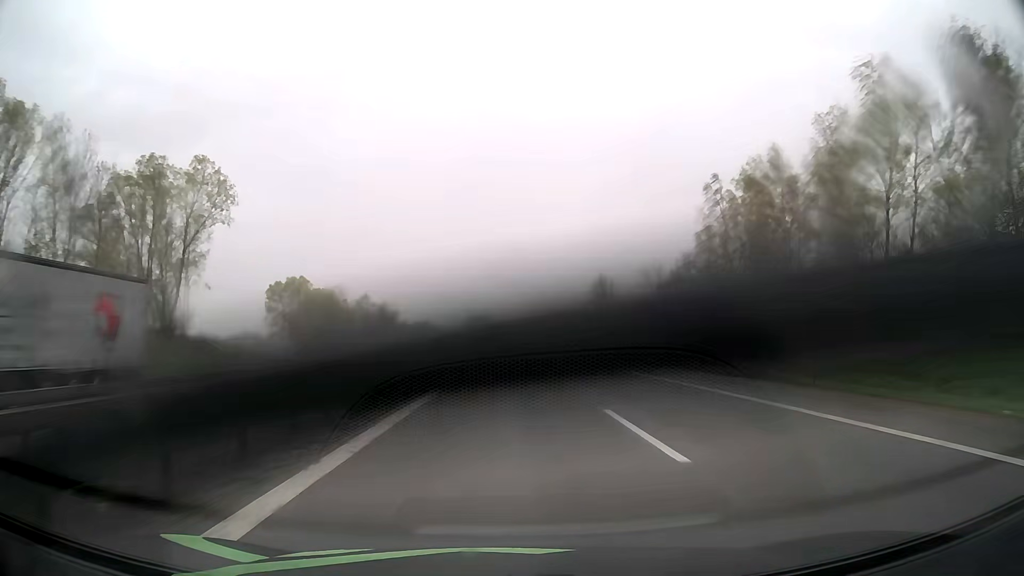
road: motorway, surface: asphalt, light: Day
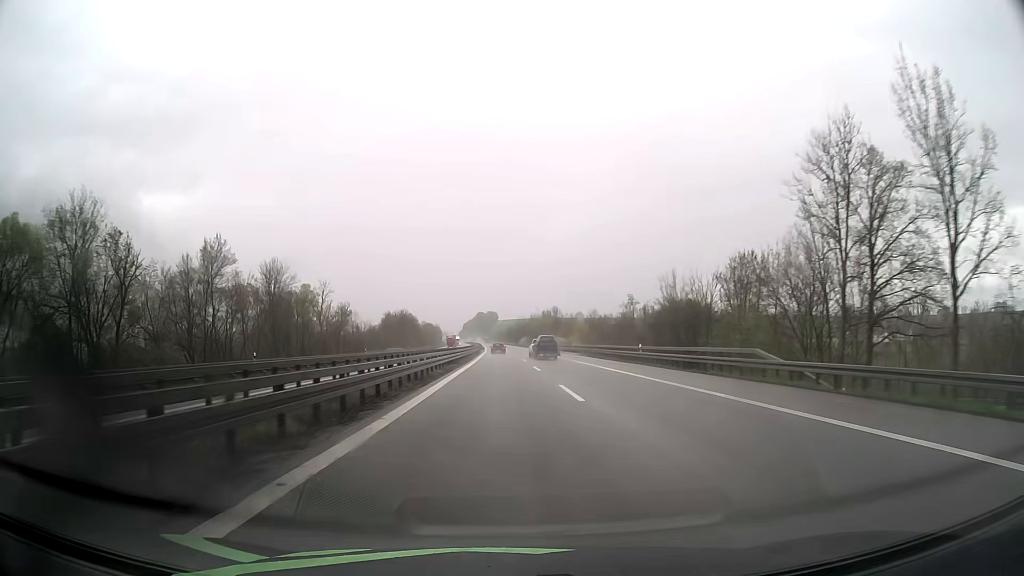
(-0.3, +82.5) m; -1°
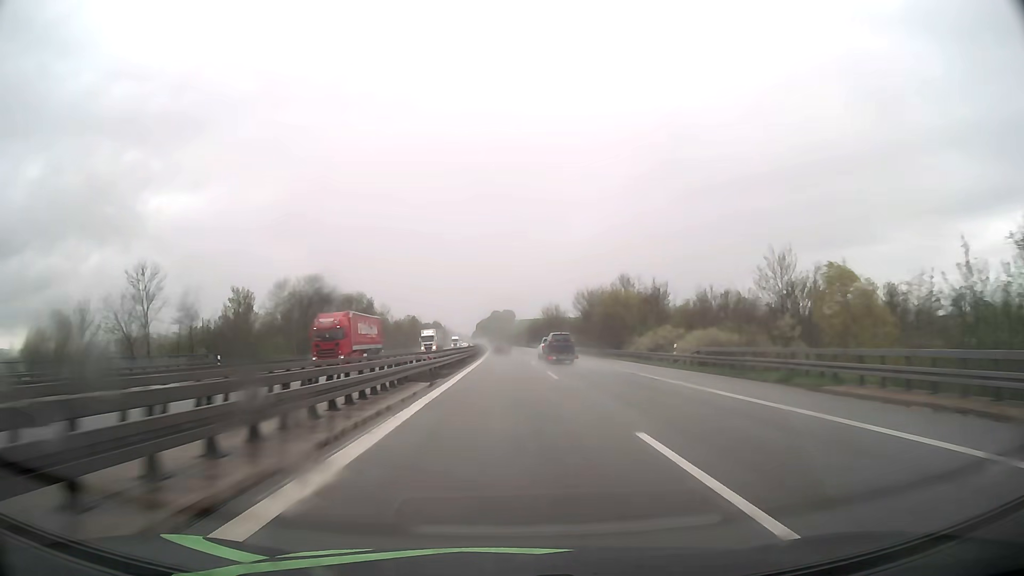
(-1.3, +103.1) m; -1°
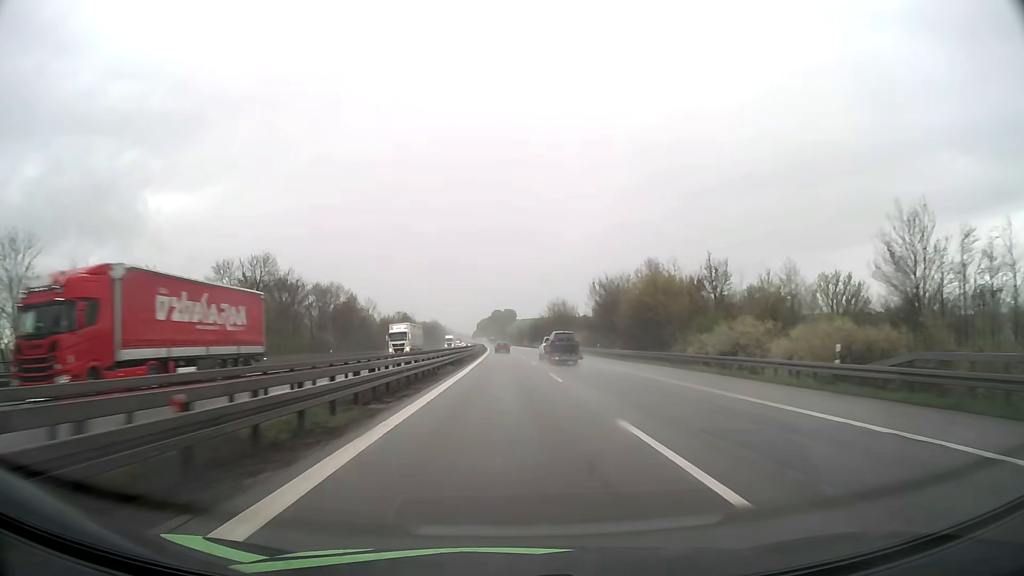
(0.0, +20.6) m; 0°
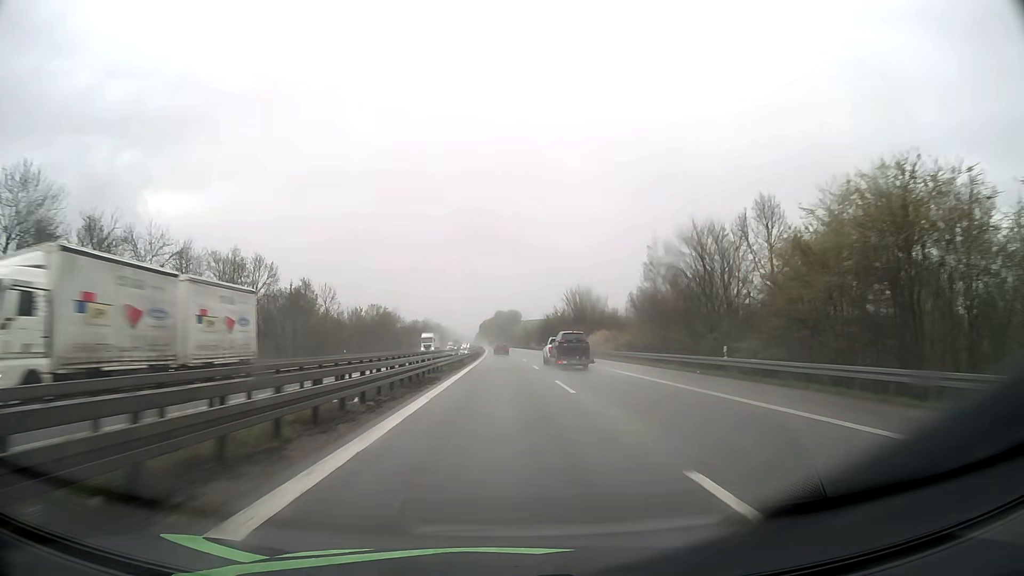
(-0.1, +41.2) m; 0°
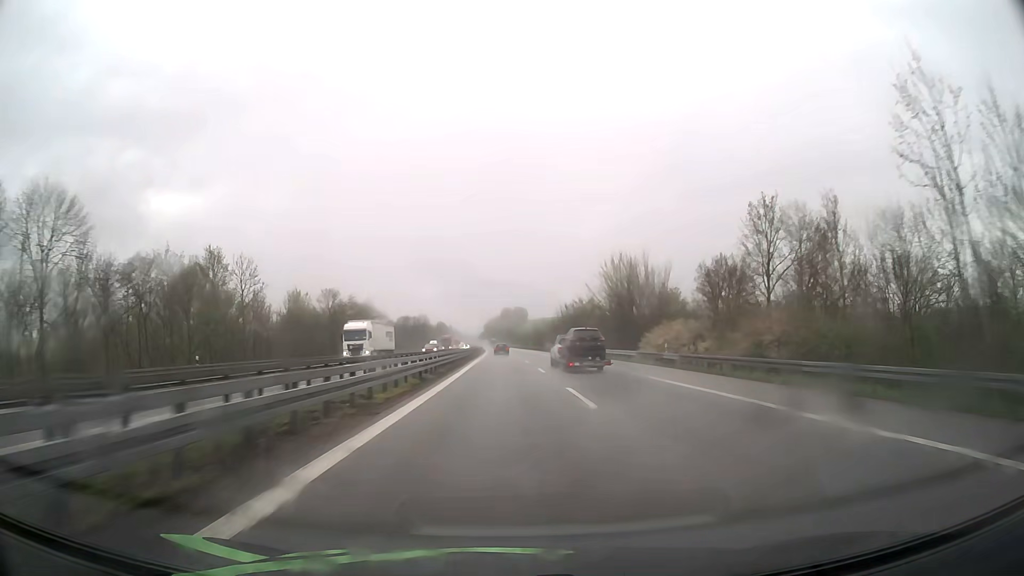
(-0.1, +41.2) m; 0°
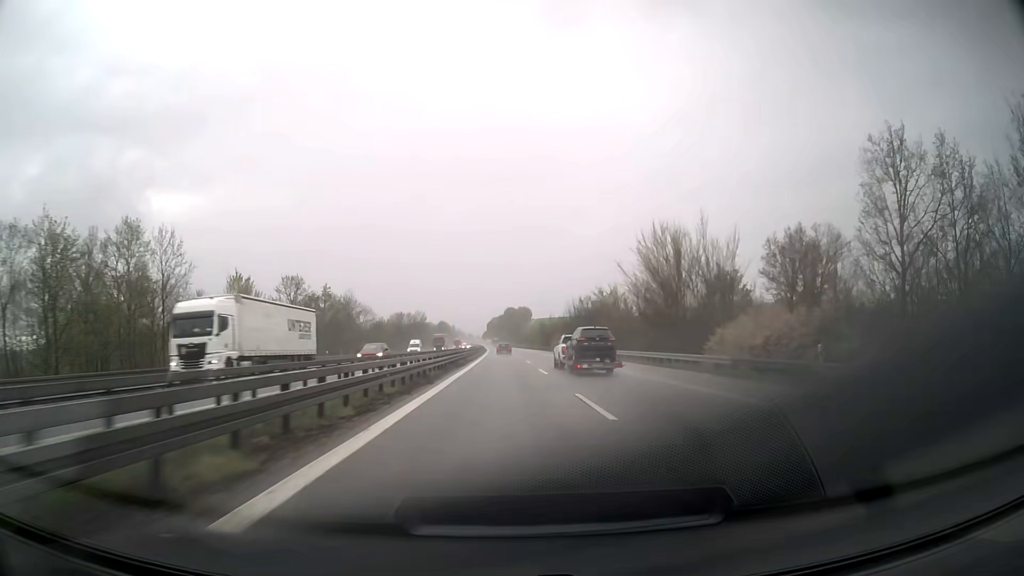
(-0.1, +20.6) m; 0°
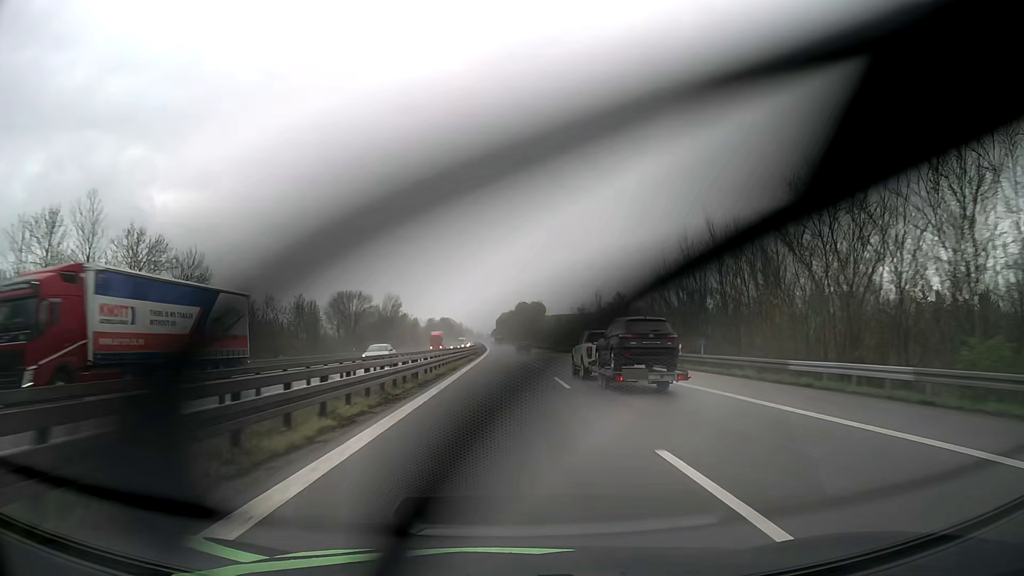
(-0.8, +82.2) m; -1°
(0, +10) (0, +20) (0, +30) (0, +40) (0, +50) (0, +60) (-1, +70) (-1, +80) (-1, +90) (-1, +100) m
